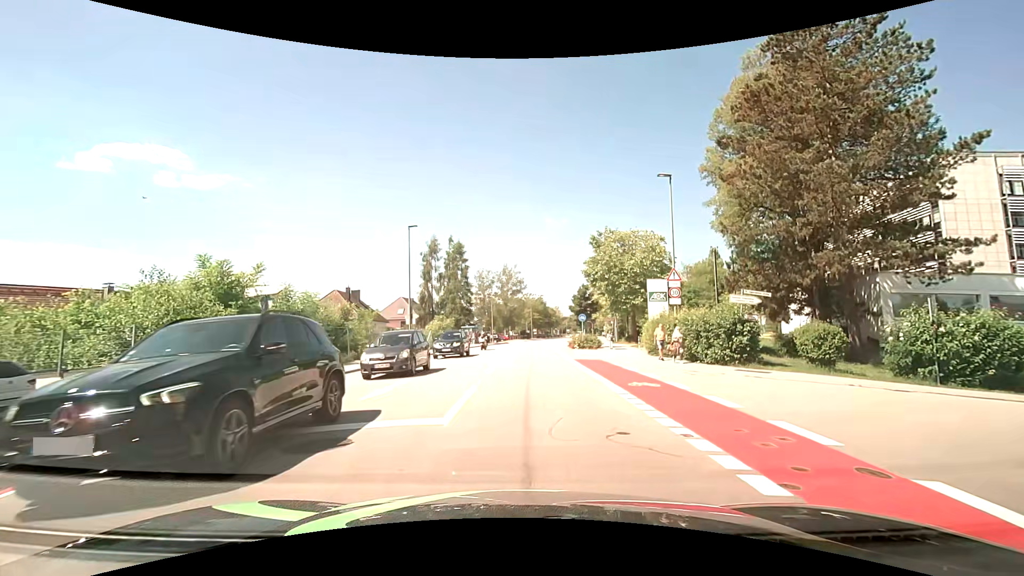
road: tertiary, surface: asphalt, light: Day
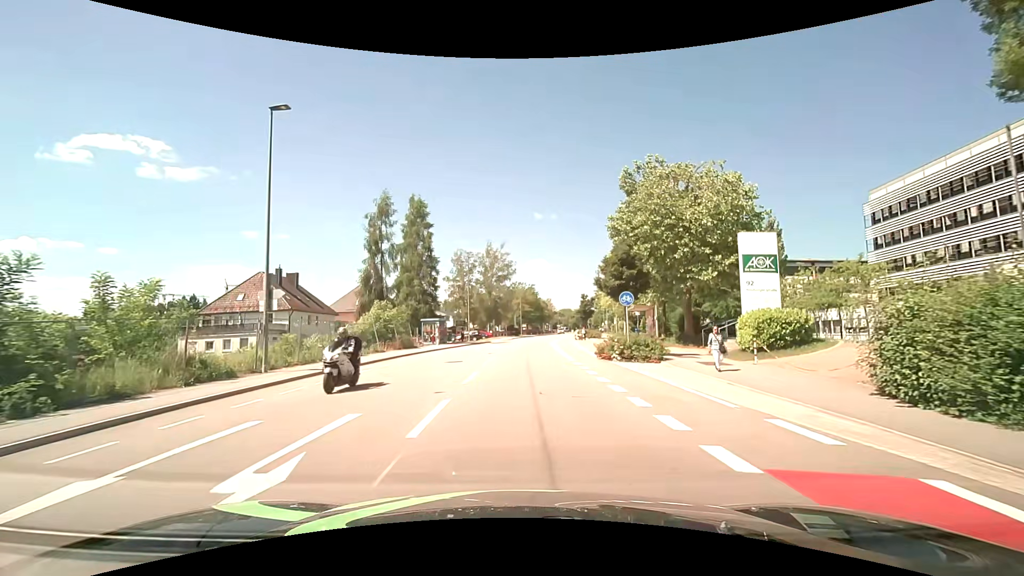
(+0.3, +21.4) m; +1°
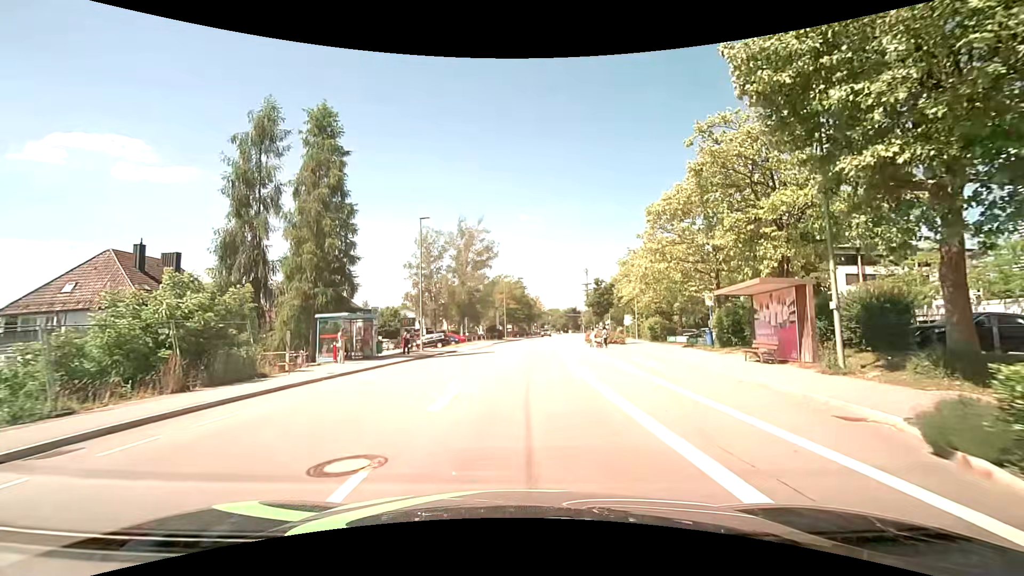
(+0.4, +21.8) m; +2°
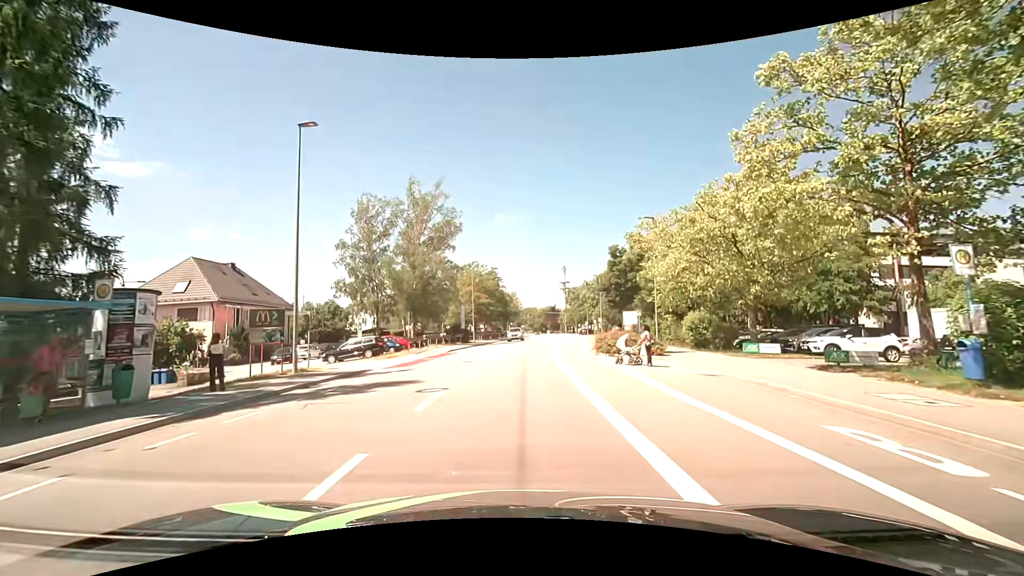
(+0.5, +17.5) m; +3°
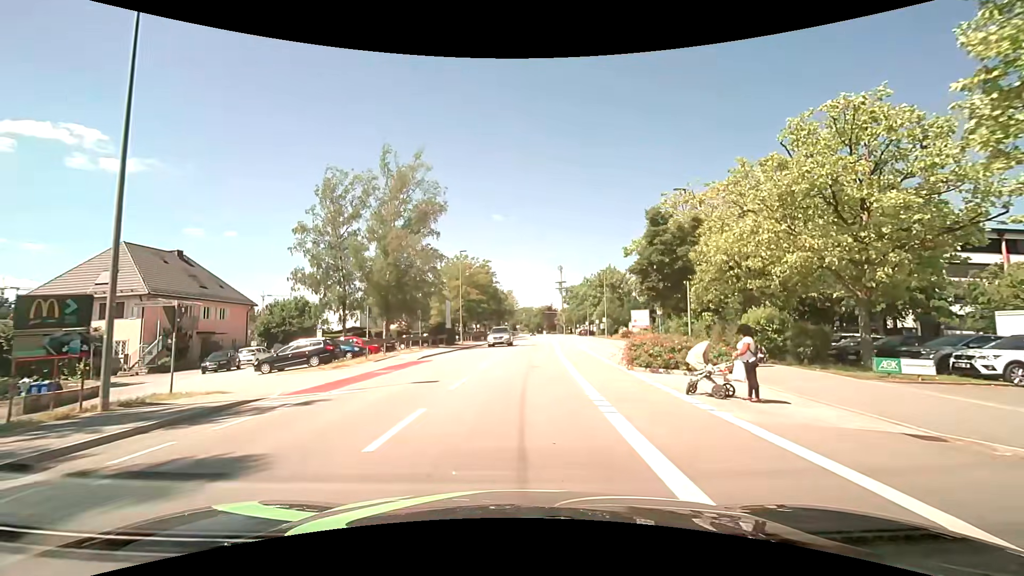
(0.0, +8.7) m; +1°
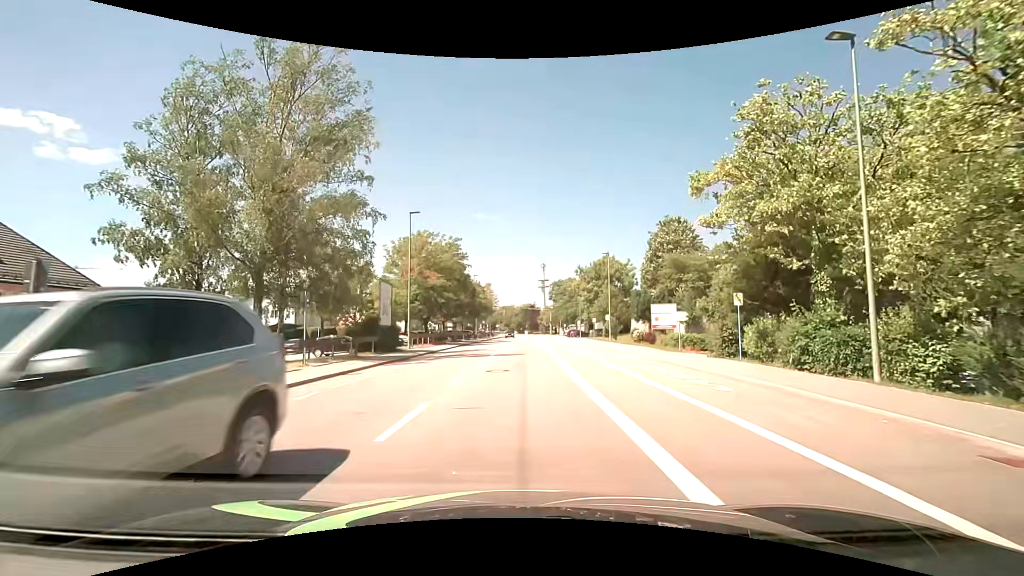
(+0.2, +17.7) m; +1°
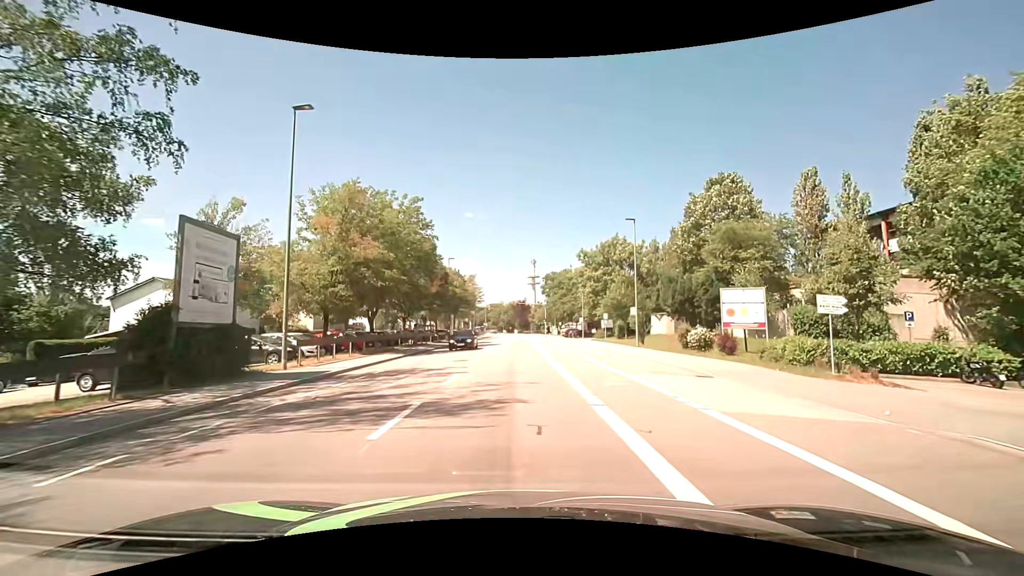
(+0.4, +17.8) m; +1°
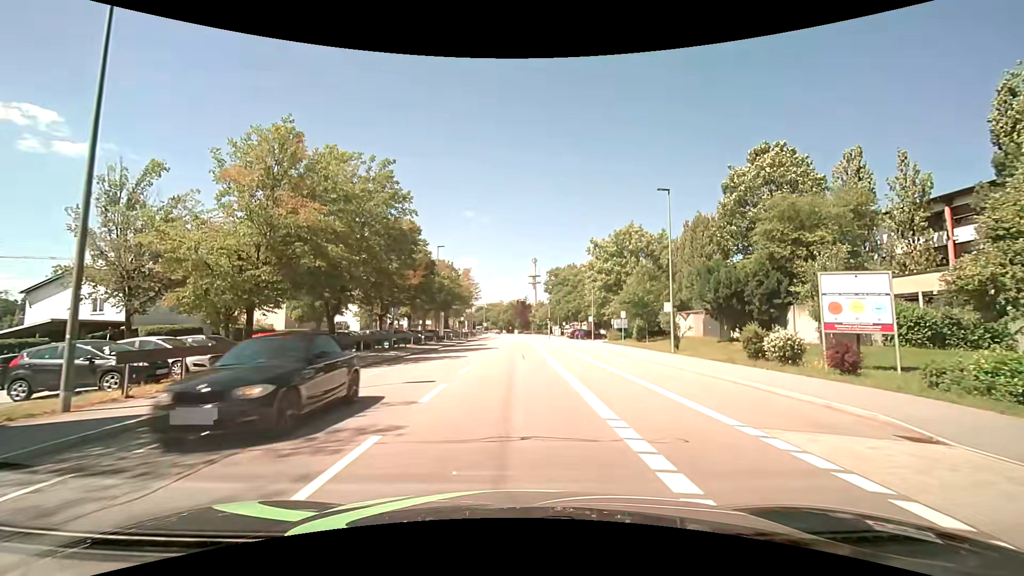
(0.0, +8.9) m; 0°
(0, +10) (0, +20) (0, +30) (0, +40) (0, +50) (0, +60) (0, +70) (0, +80) (0, +90) (+1, +100) m
